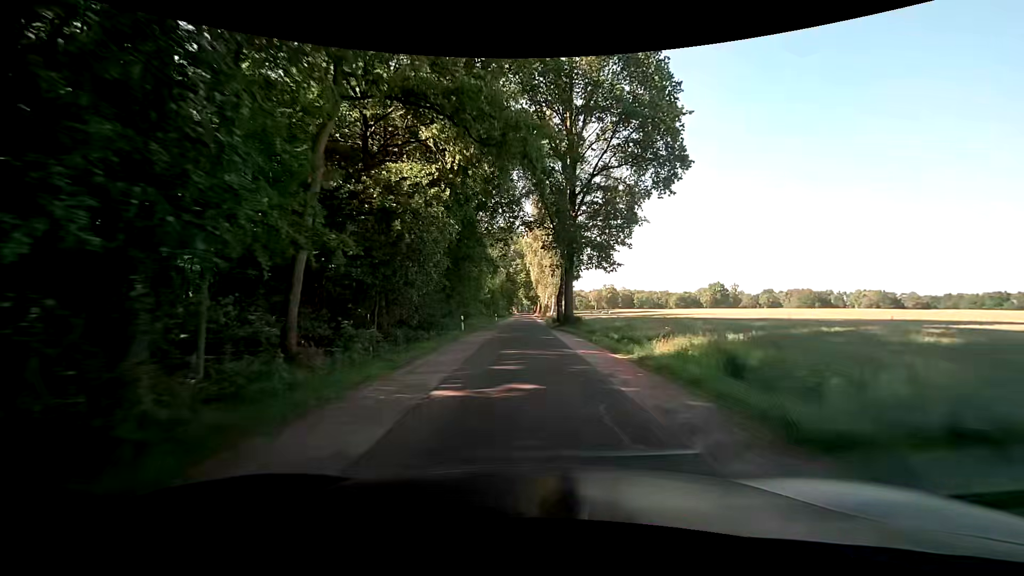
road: unclassified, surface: asphalt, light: Day
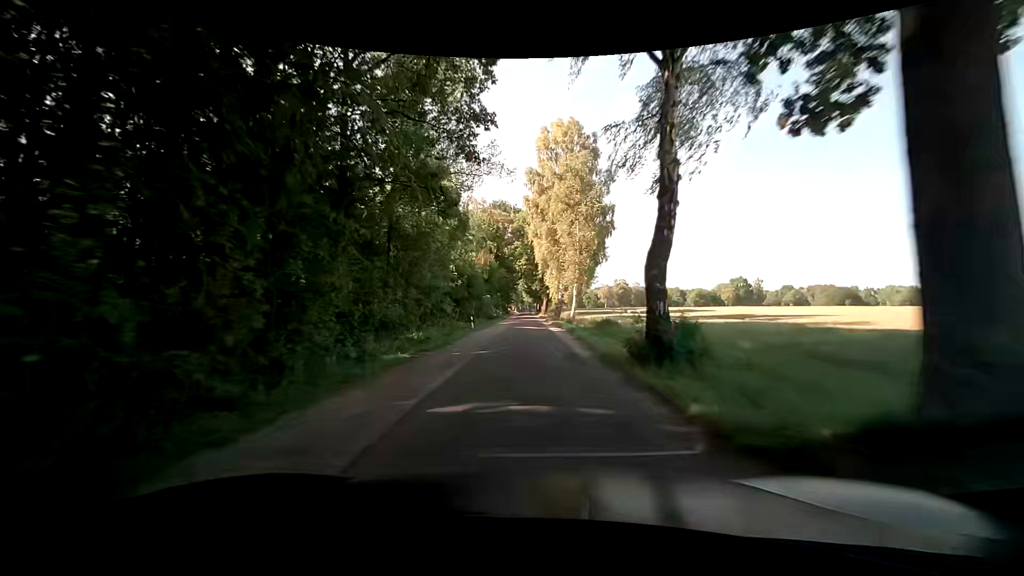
(0.0, +32.8) m; 0°
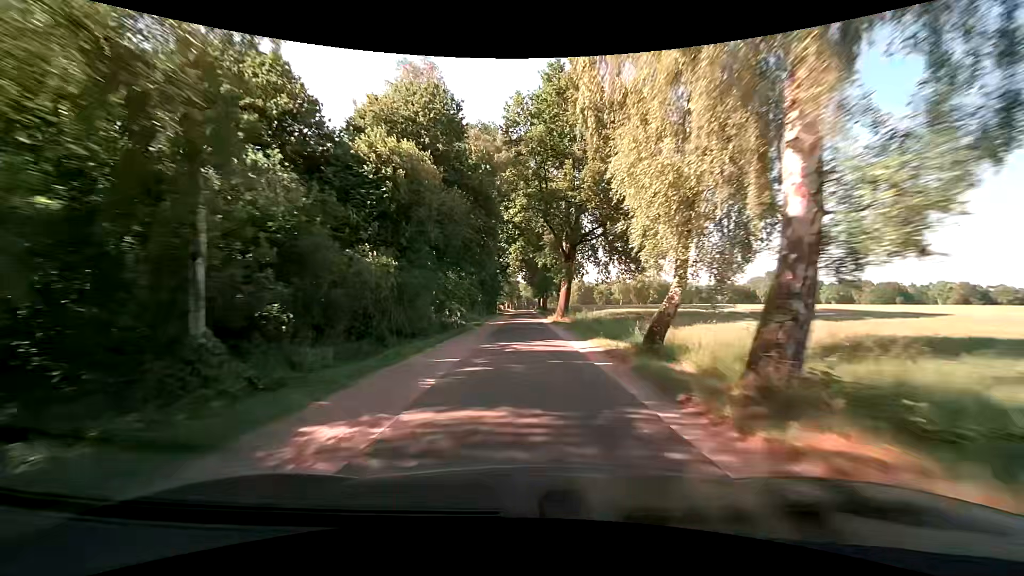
(-0.2, +47.3) m; 0°
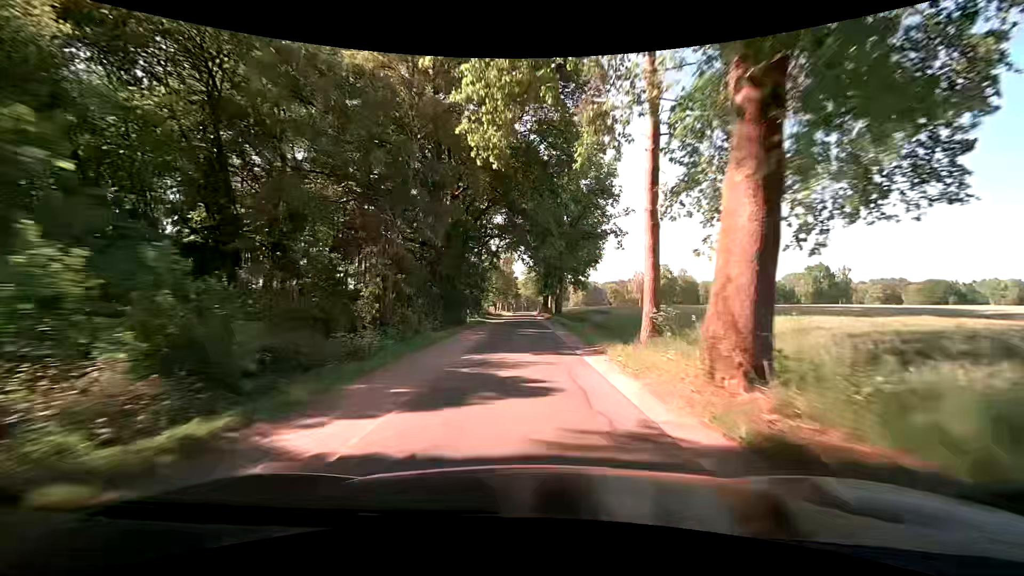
(0.0, +35.0) m; 0°
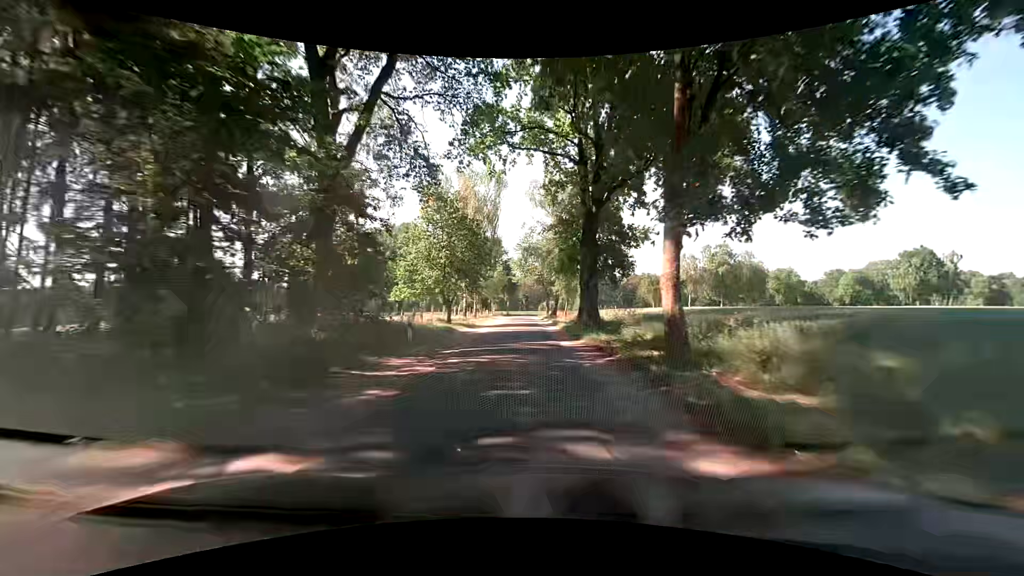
(+0.2, +53.6) m; +1°
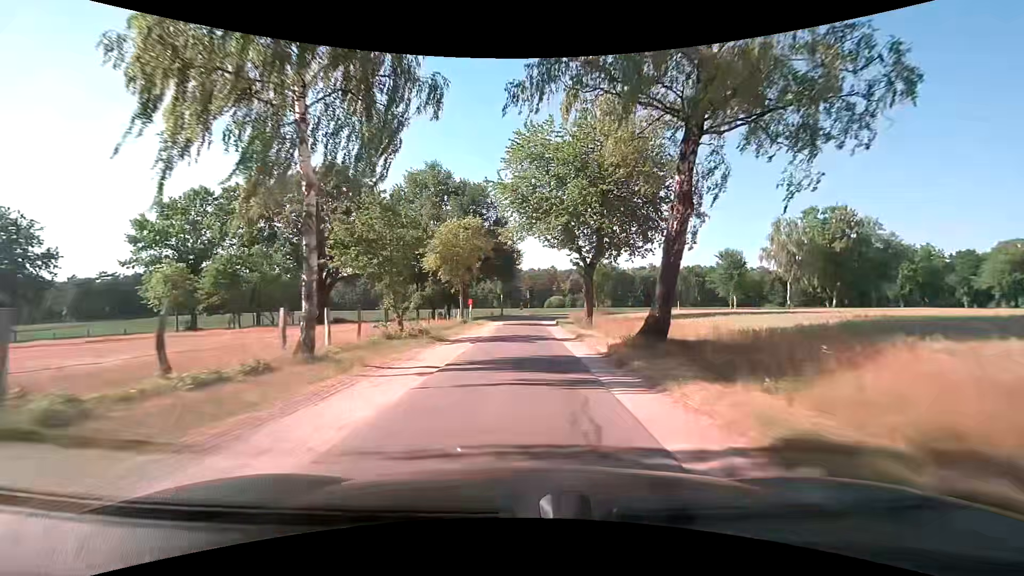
(-0.5, +43.2) m; 0°
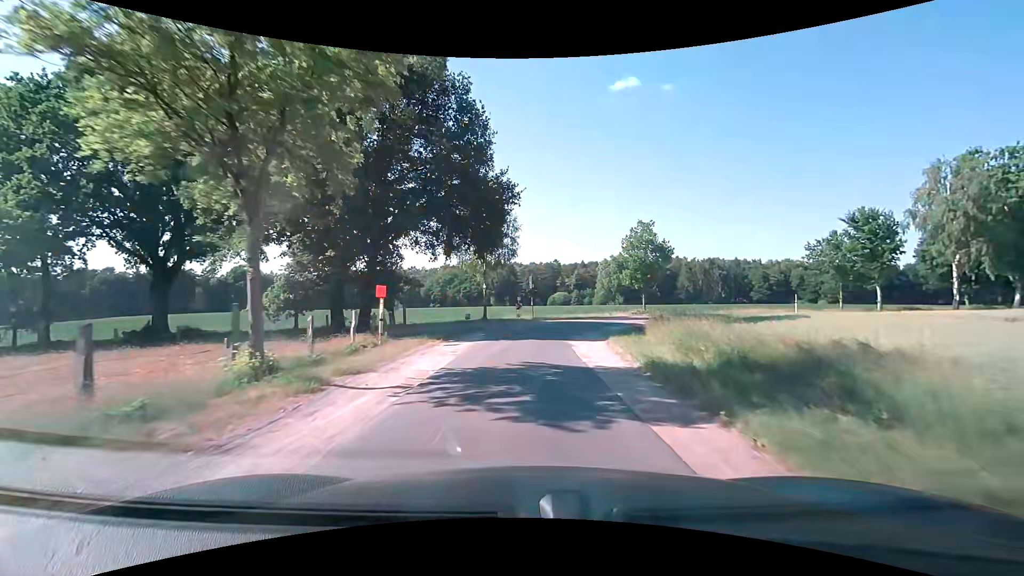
(-0.1, +29.3) m; 0°
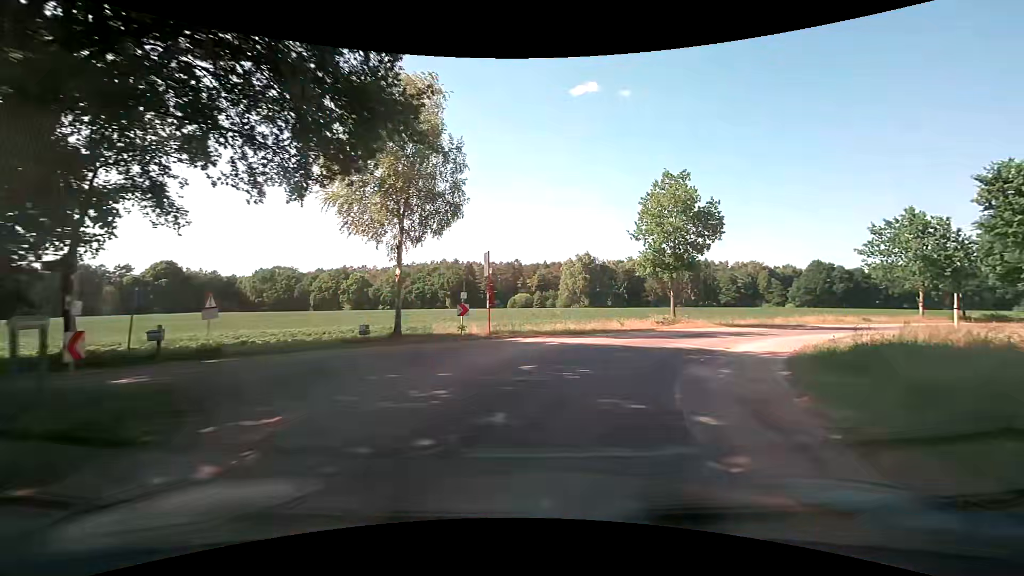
(+0.2, +18.1) m; +5°
(+1, +10) (+6, +19) (+13, +25) (+22, +31) (+31, +35) (+39, +40) (+48, +45) (+57, +50) (+66, +55) (+74, +59) m
